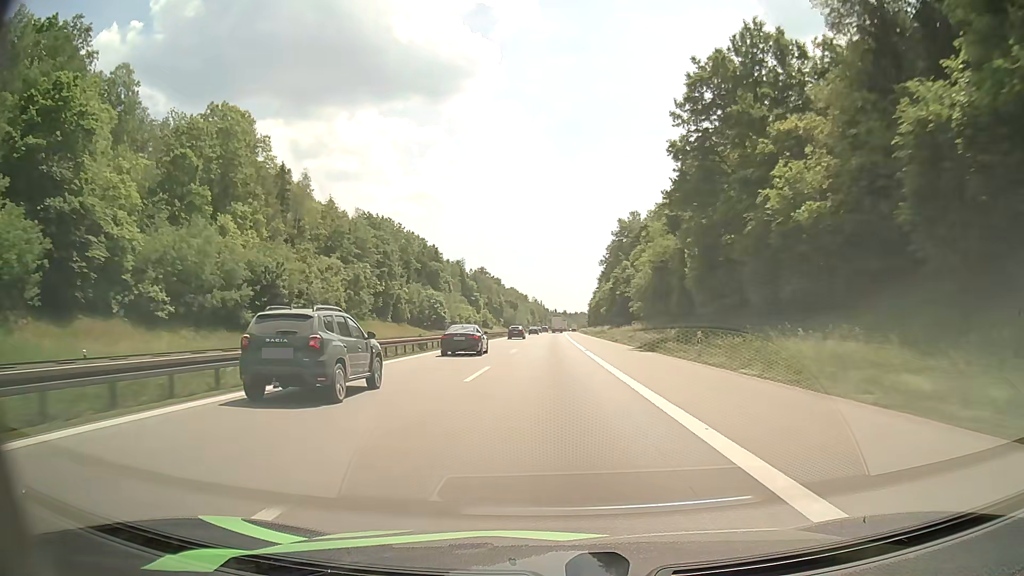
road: motorway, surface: asphalt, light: Day
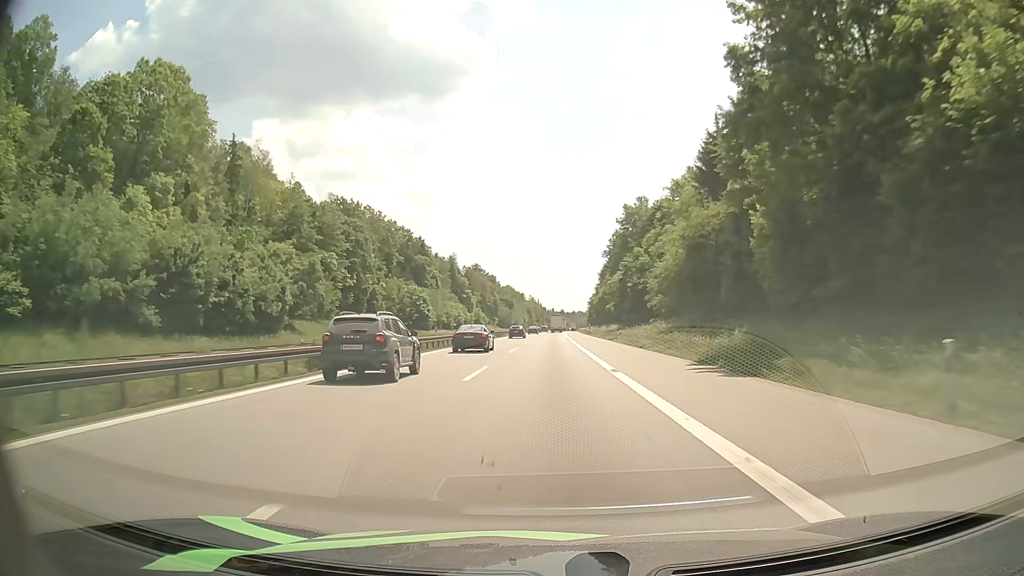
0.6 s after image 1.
(0.0, +17.7) m; 0°
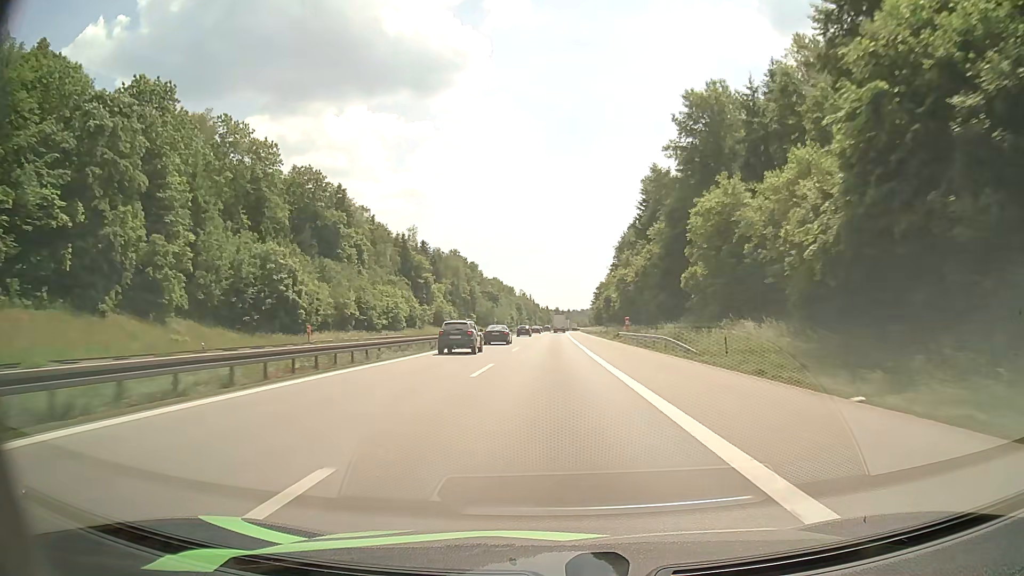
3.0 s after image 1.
(+0.4, +70.2) m; +1°
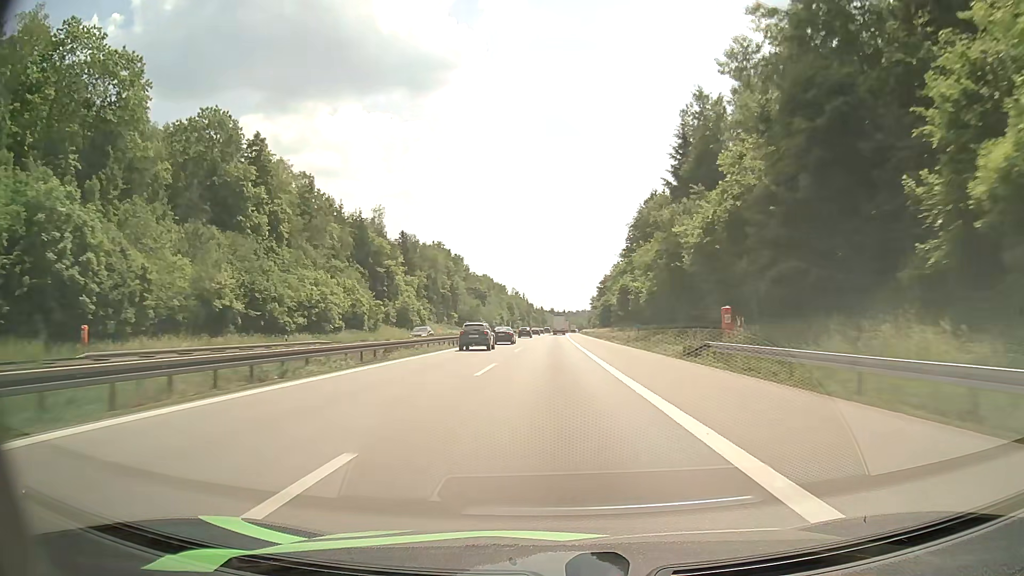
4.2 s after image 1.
(+0.1, +34.9) m; 0°
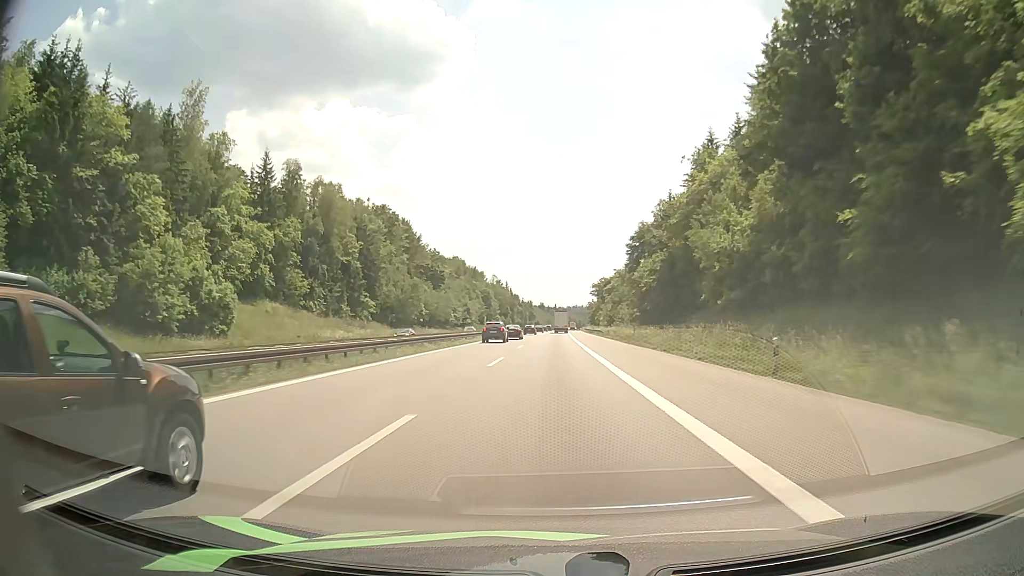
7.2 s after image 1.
(+0.9, +86.5) m; +1°
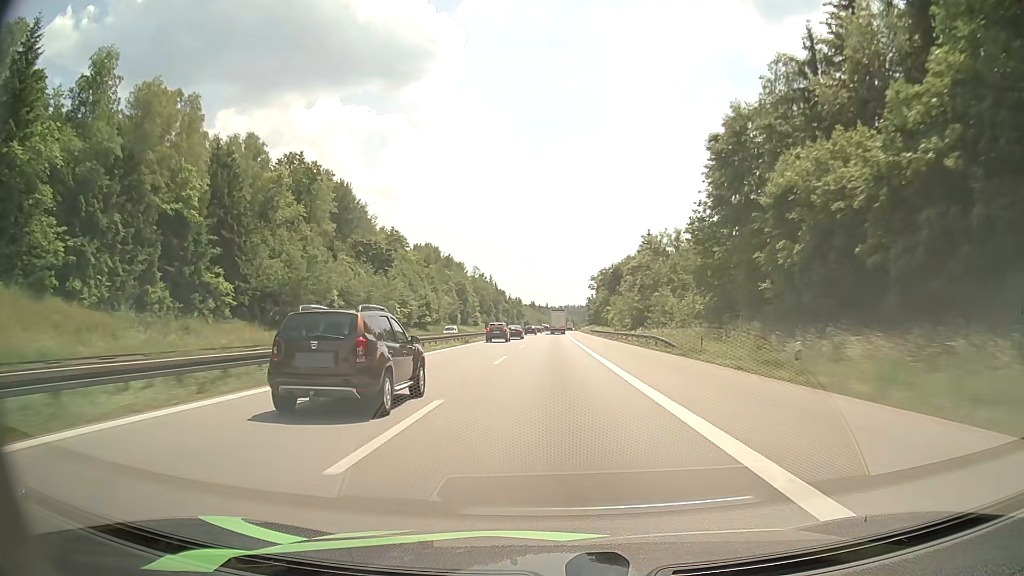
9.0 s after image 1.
(+0.5, +51.5) m; +1°
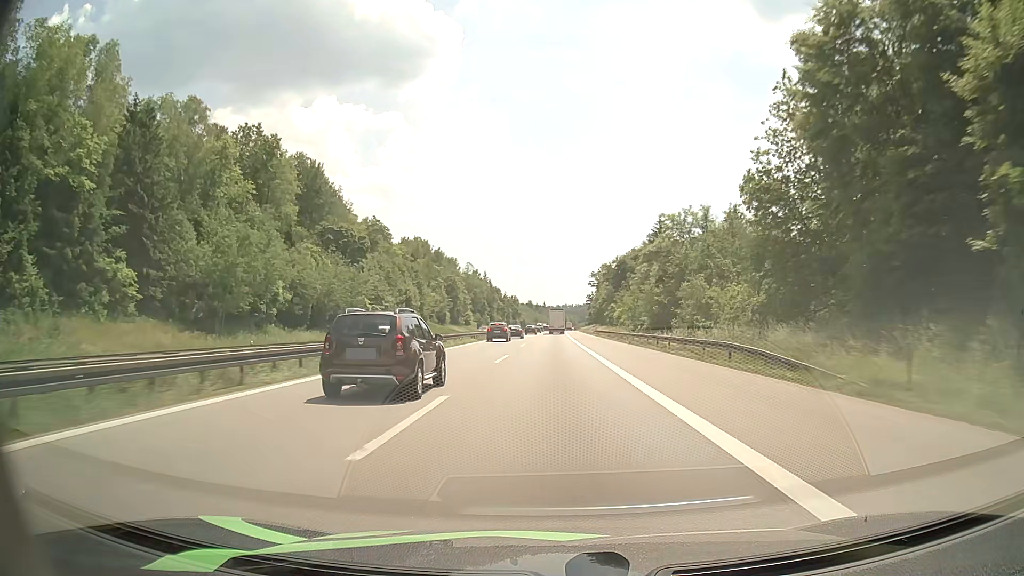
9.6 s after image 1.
(0.0, +17.0) m; 0°
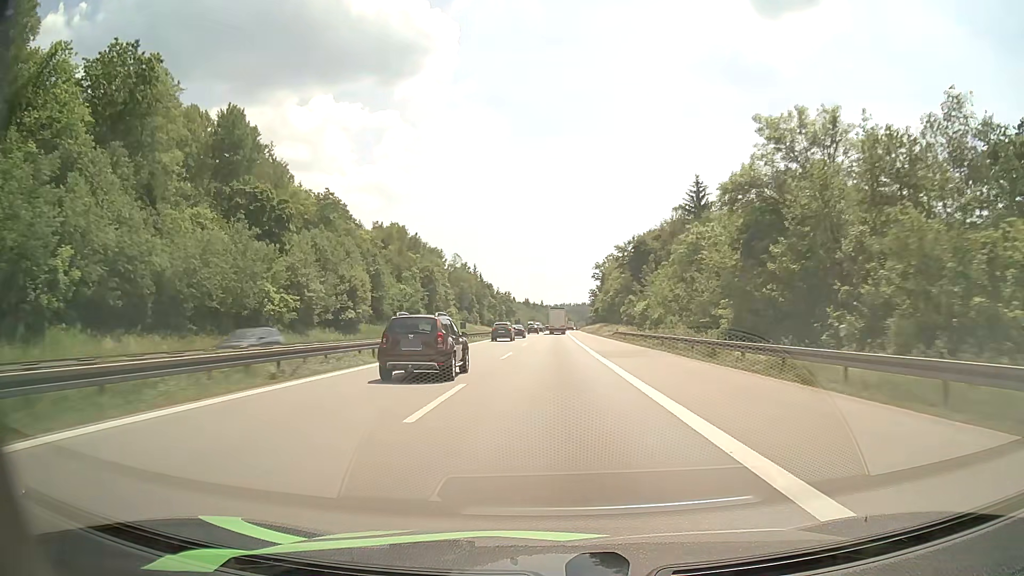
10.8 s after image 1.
(+0.1, +33.7) m; 0°
(0, +10) (0, +20) (0, +30) (0, +40) (0, +50) (0, +60) (0, +70) (+1, +80) (+1, +90) (+1, +100) m
